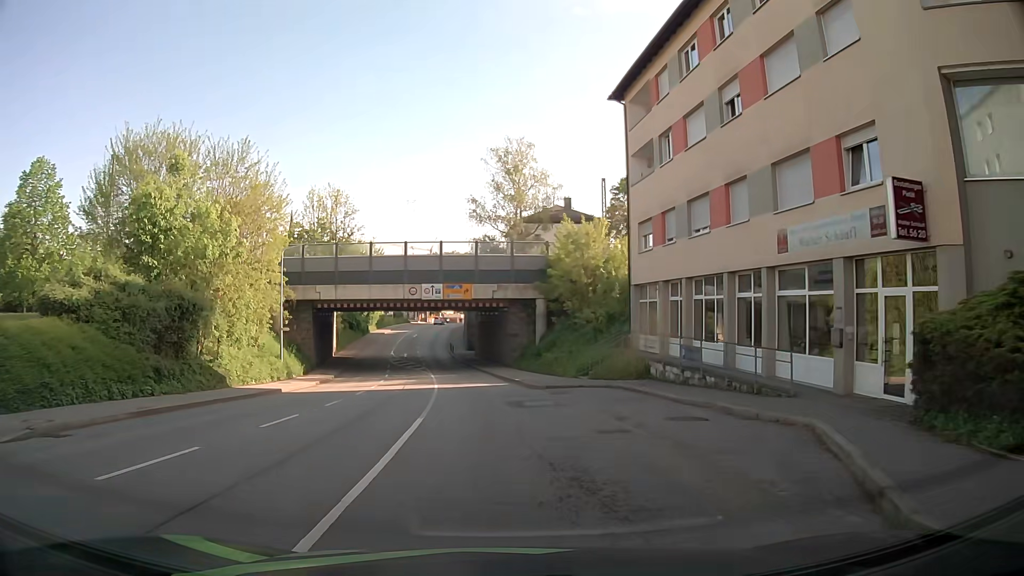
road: tertiary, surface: asphalt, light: Day
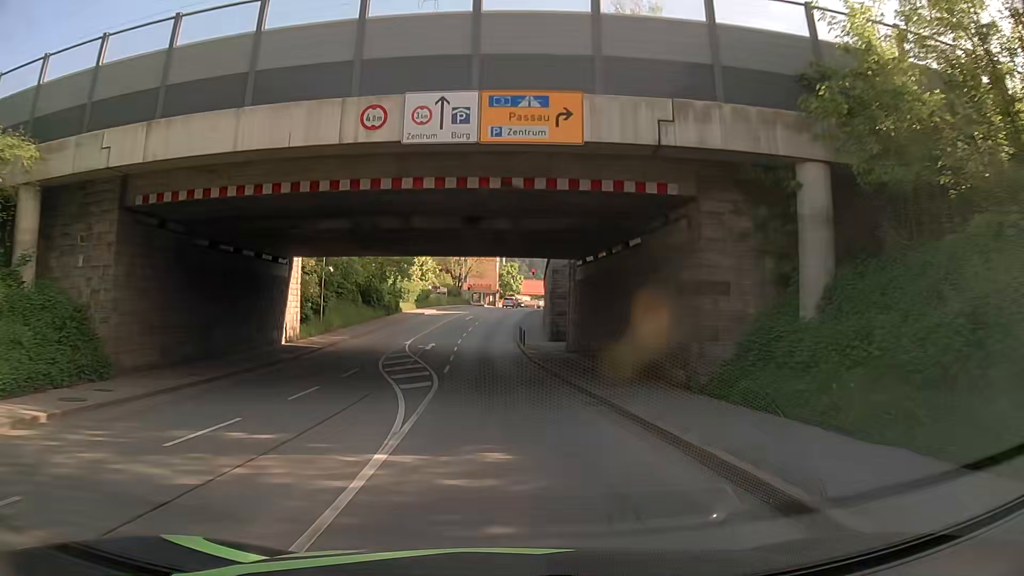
(-1.6, +35.4) m; -5°
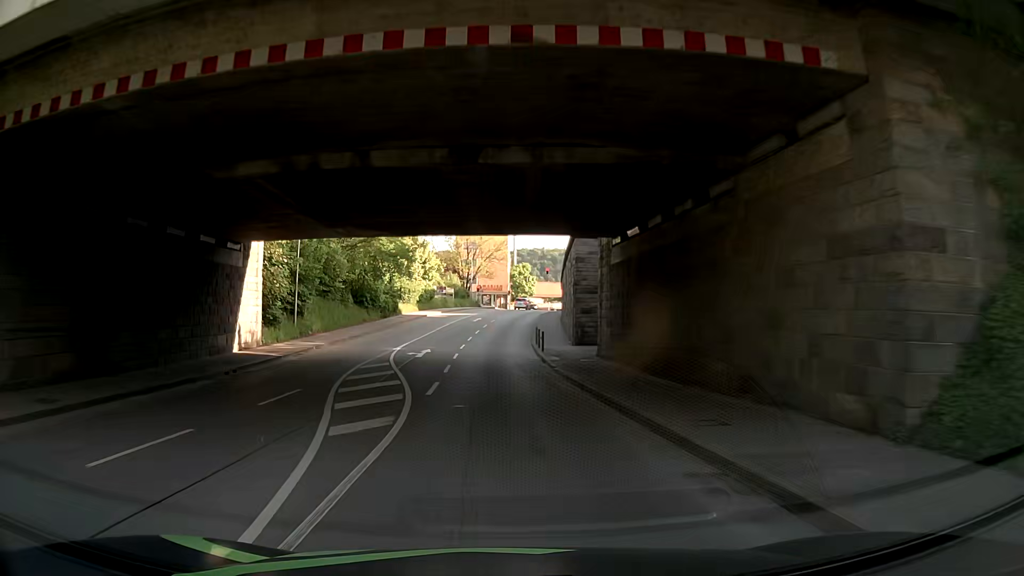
(0.0, +7.9) m; 0°
